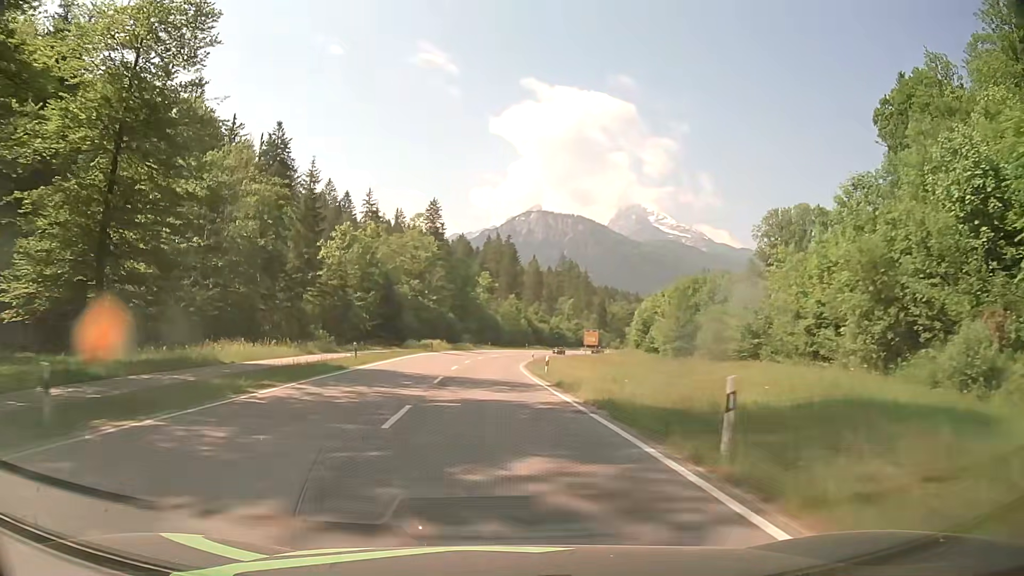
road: primary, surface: asphalt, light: Day
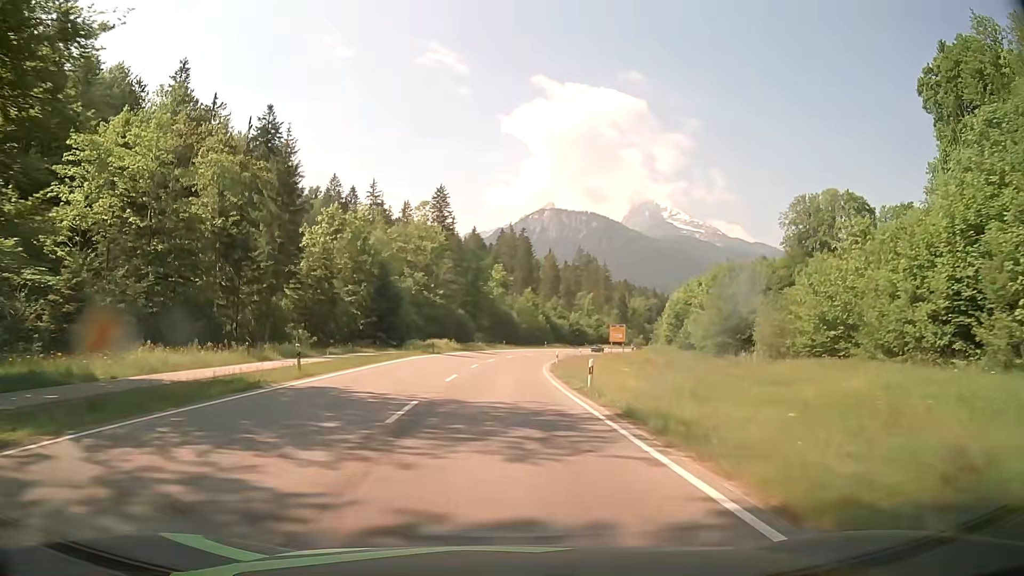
(-0.2, +11.6) m; -2°
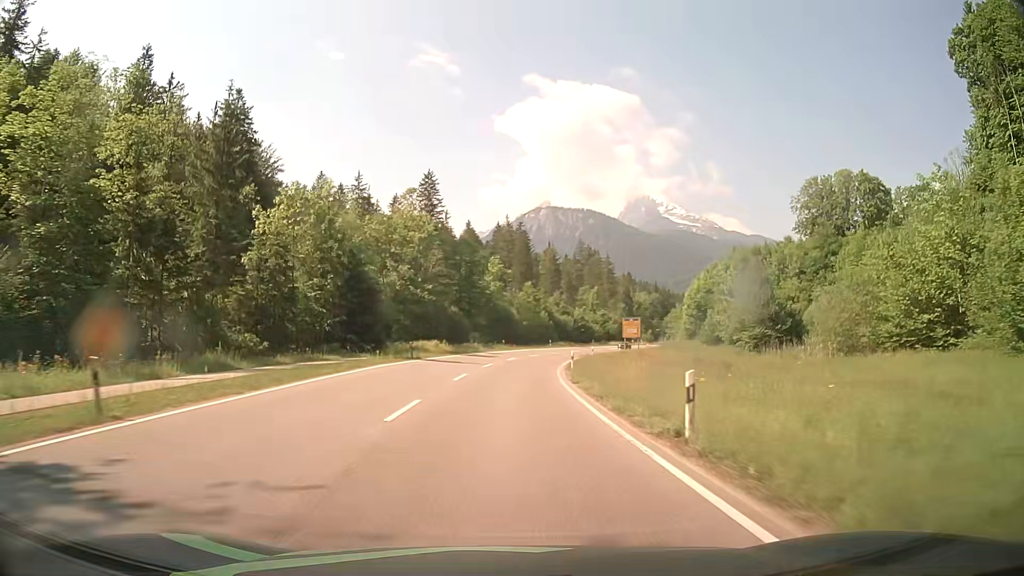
(0.0, +11.8) m; 0°
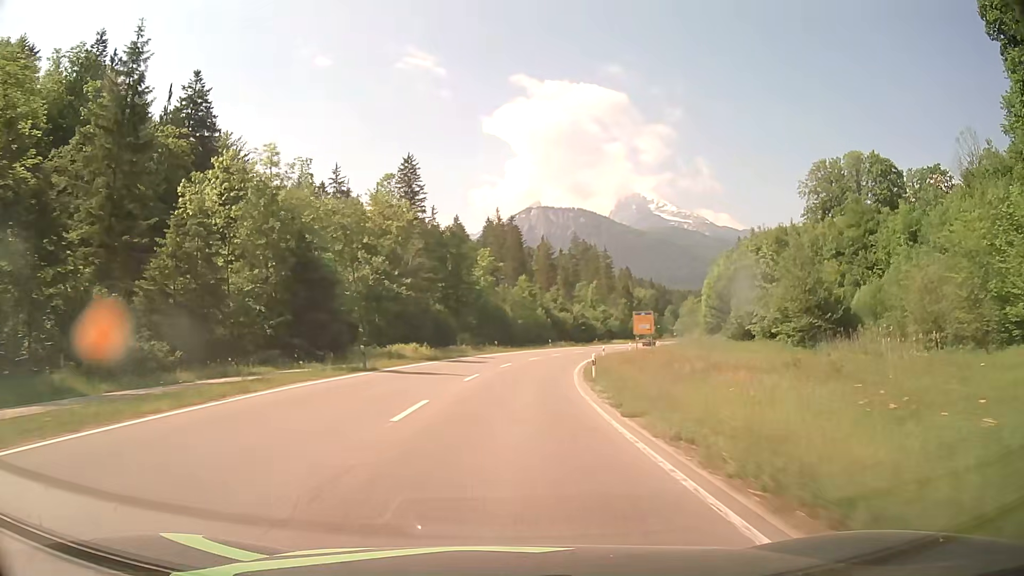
(0.0, +11.9) m; +1°
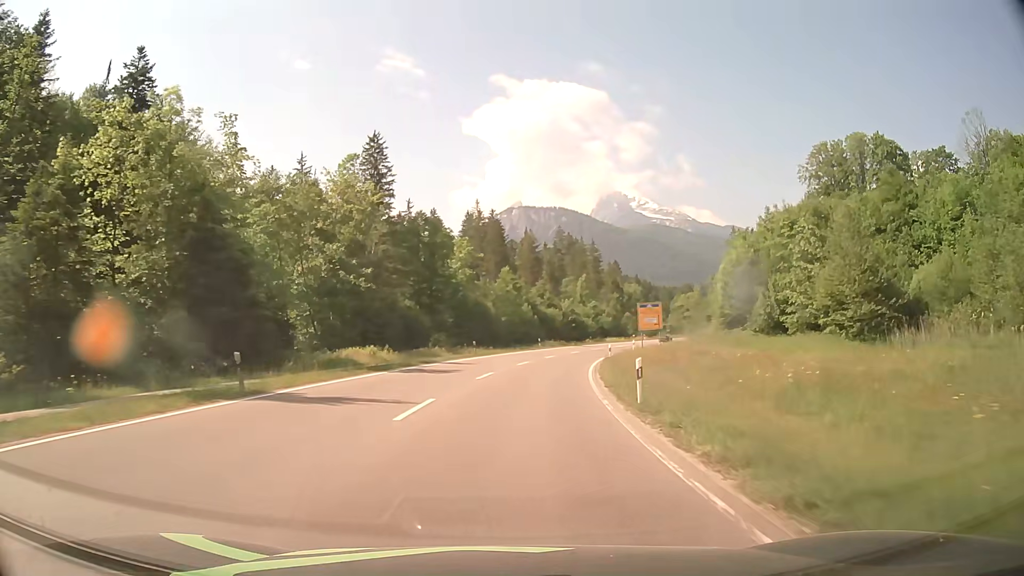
(+0.1, +12.0) m; +1°
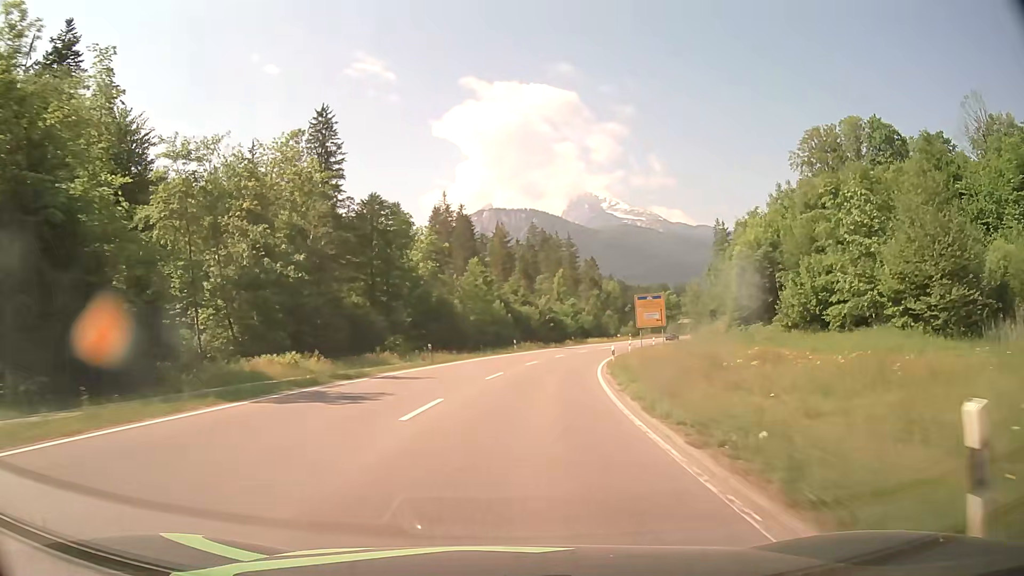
(+0.2, +12.0) m; +2°
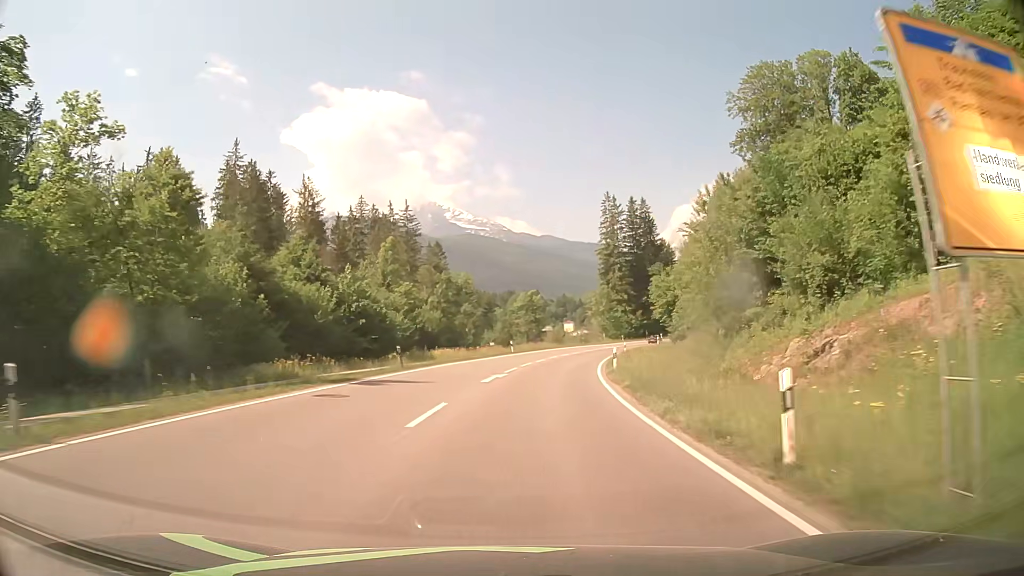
(+5.2, +48.2) m; +14°
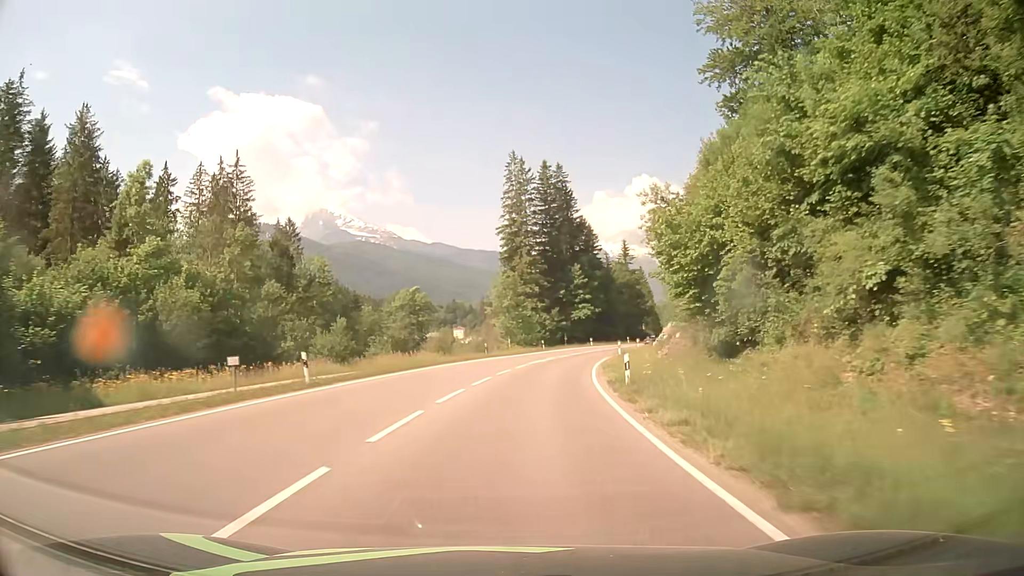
(+3.0, +36.7) m; +9°
(0, +10) (+1, +20) (+2, +30) (+4, +40) (+5, +50) (+8, +59) (+11, +69) (+14, +78) (+18, +88) (+22, +97) m
